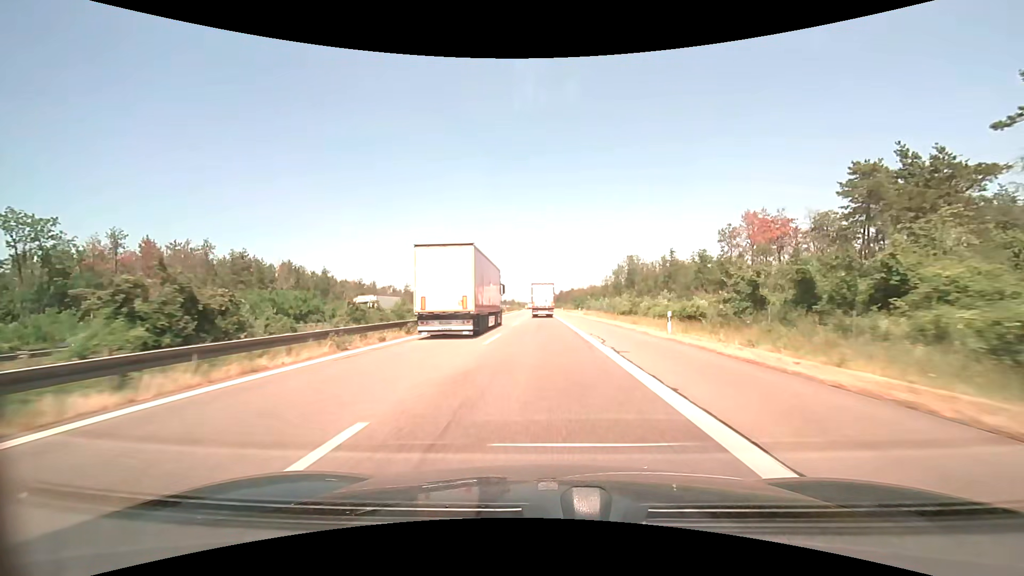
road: motorway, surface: asphalt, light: Day
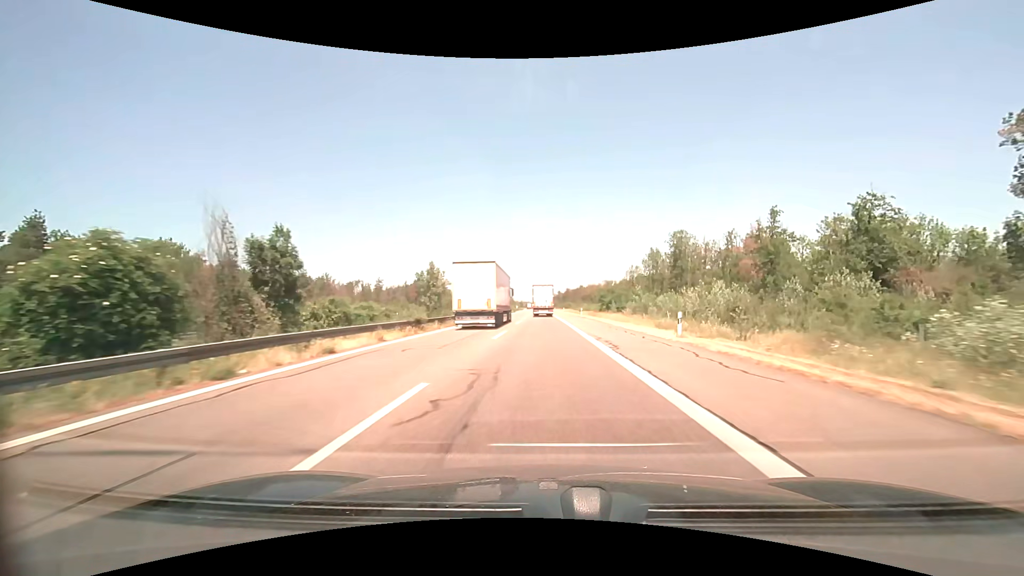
(-0.4, +51.2) m; -1°
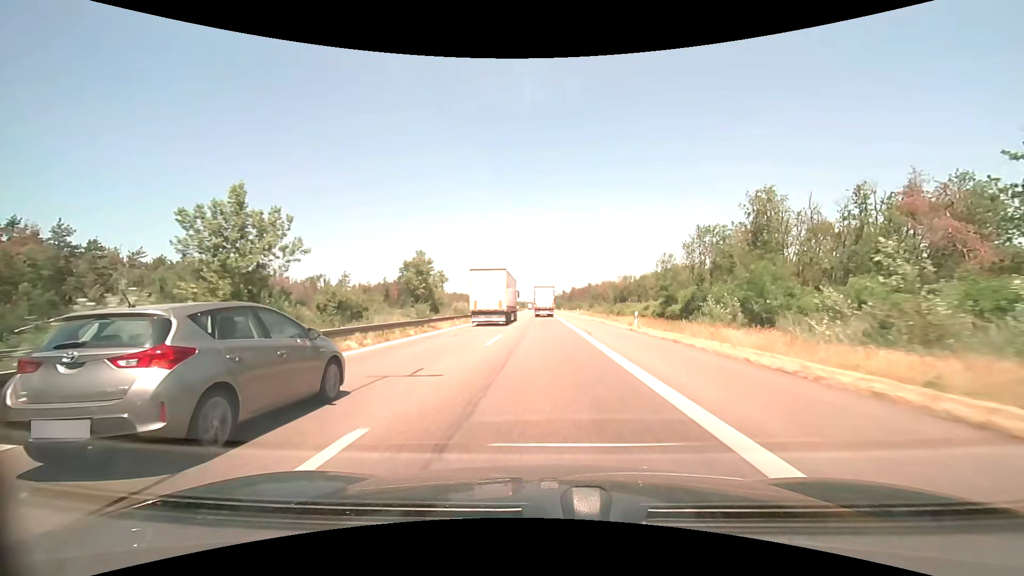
(-0.2, +39.4) m; -1°
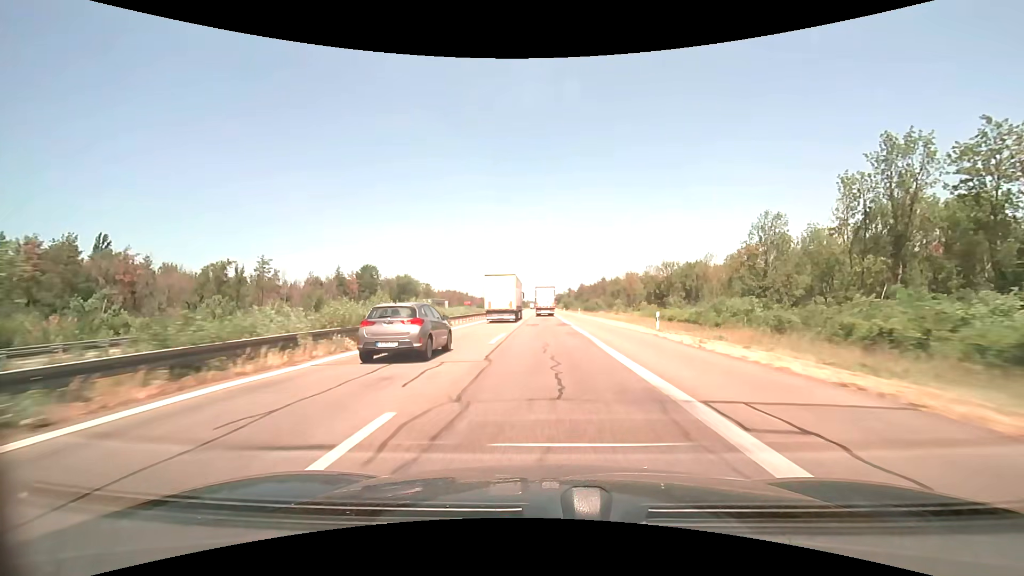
(-0.1, +53.4) m; 0°
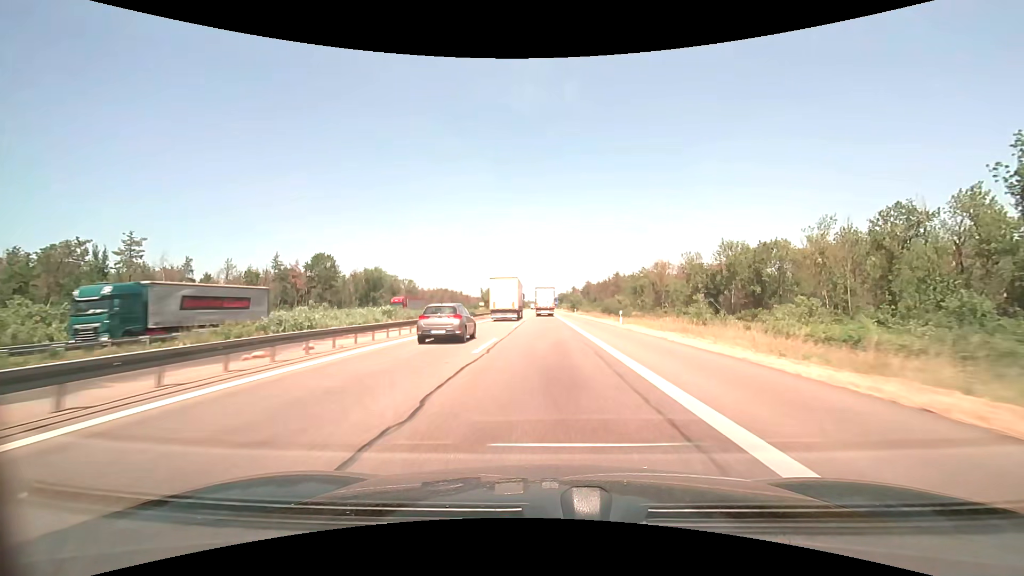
(0.0, +40.1) m; 0°
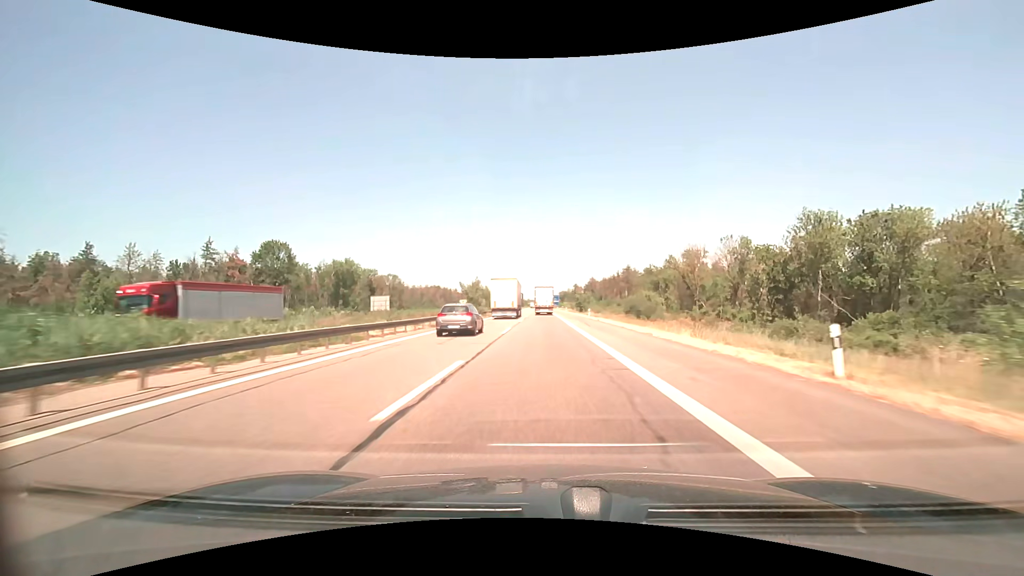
(0.0, +26.4) m; 0°
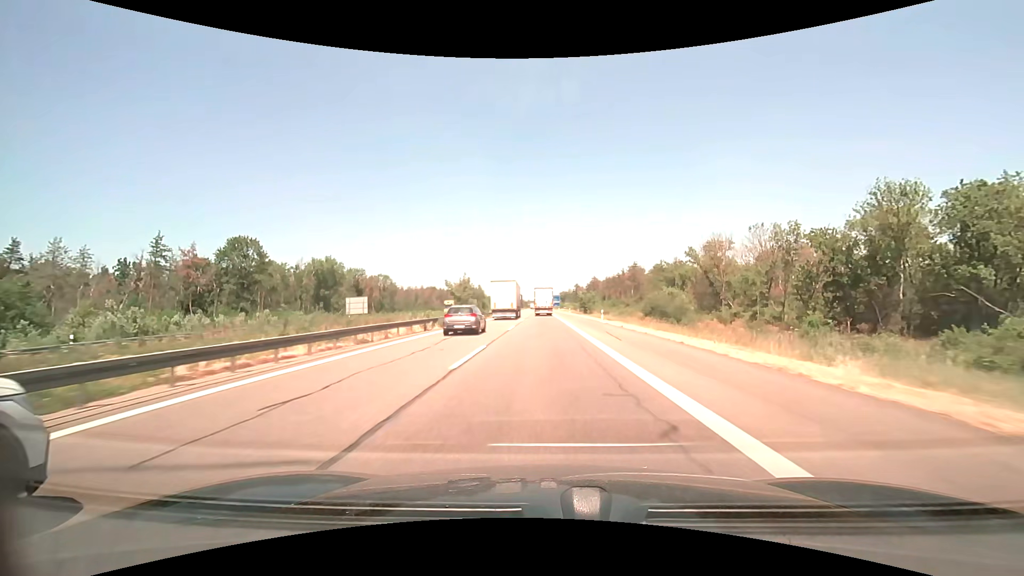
(0.0, +13.2) m; 0°
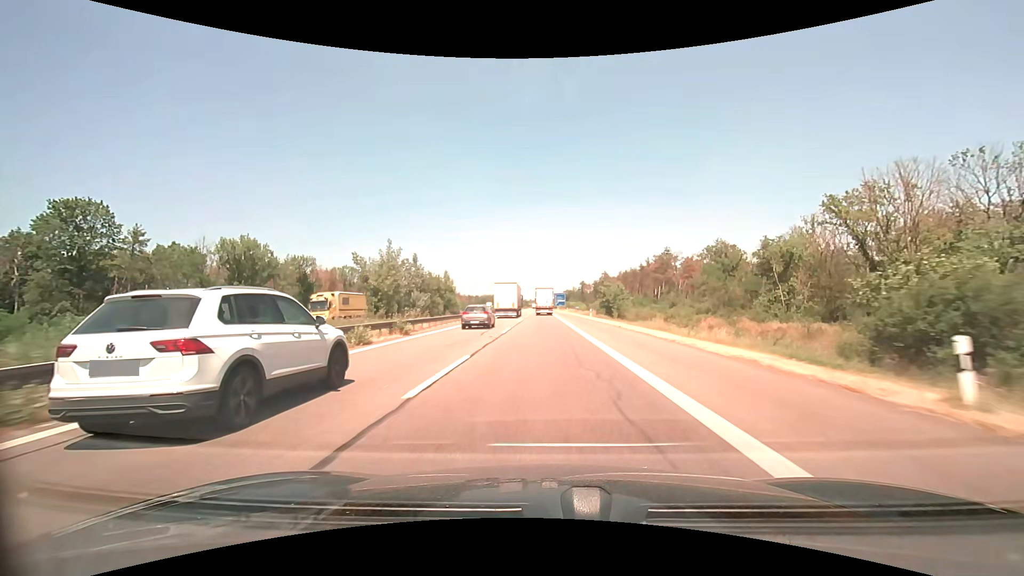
(-0.1, +39.7) m; 0°
(0, +10) (0, +20) (0, +30) (0, +40) (0, +50) (0, +60) (0, +70) (0, +80) (0, +90) (0, +100) m
